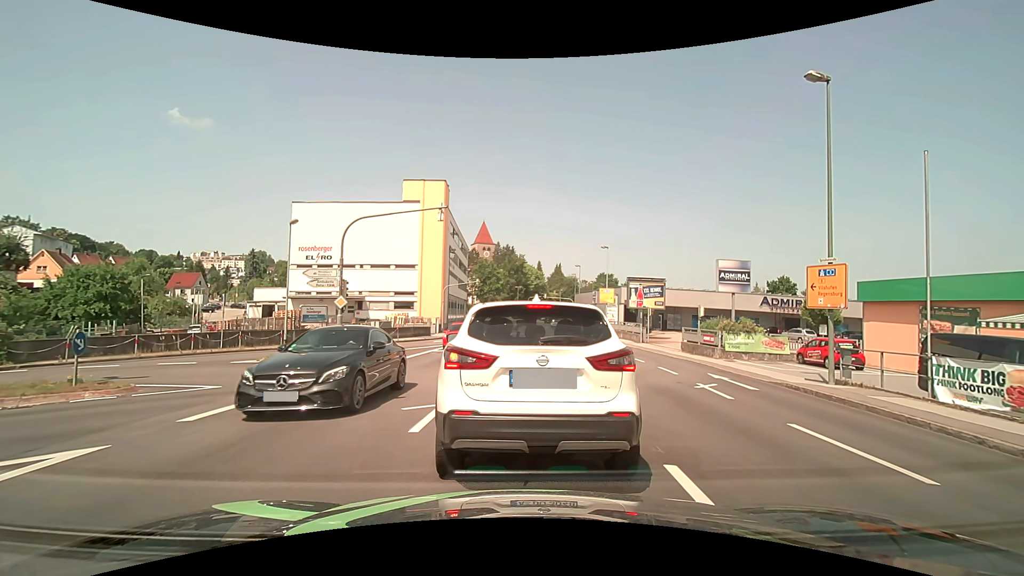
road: tertiary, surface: asphalt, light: Day
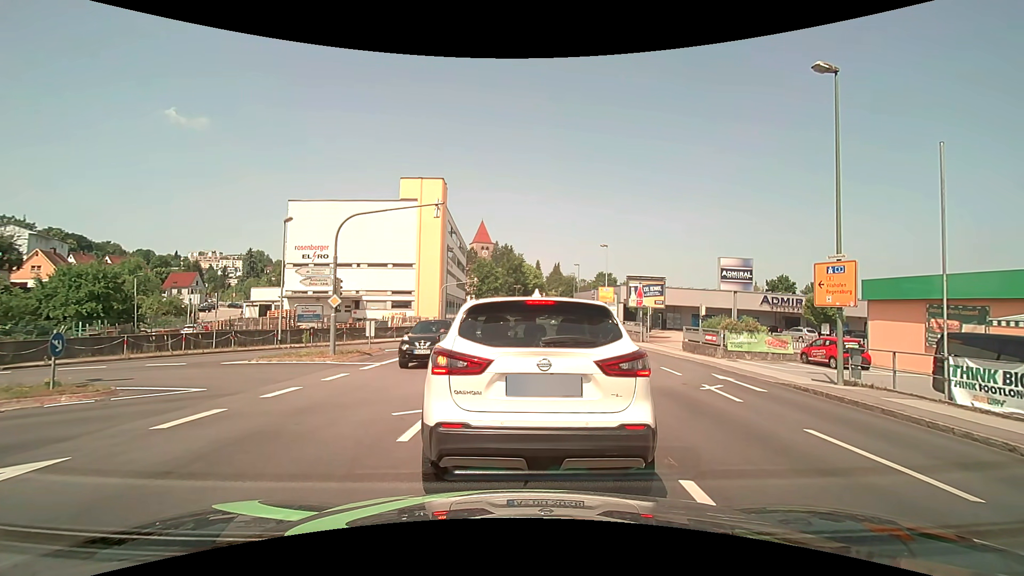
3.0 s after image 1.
(0.0, +0.6) m; 0°
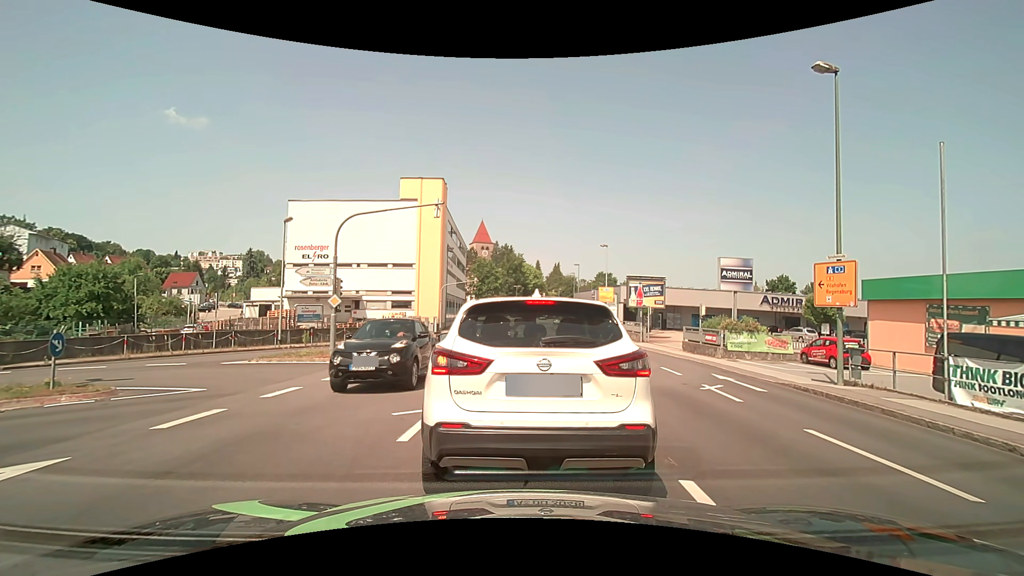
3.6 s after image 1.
(0.0, 0.0) m; 0°
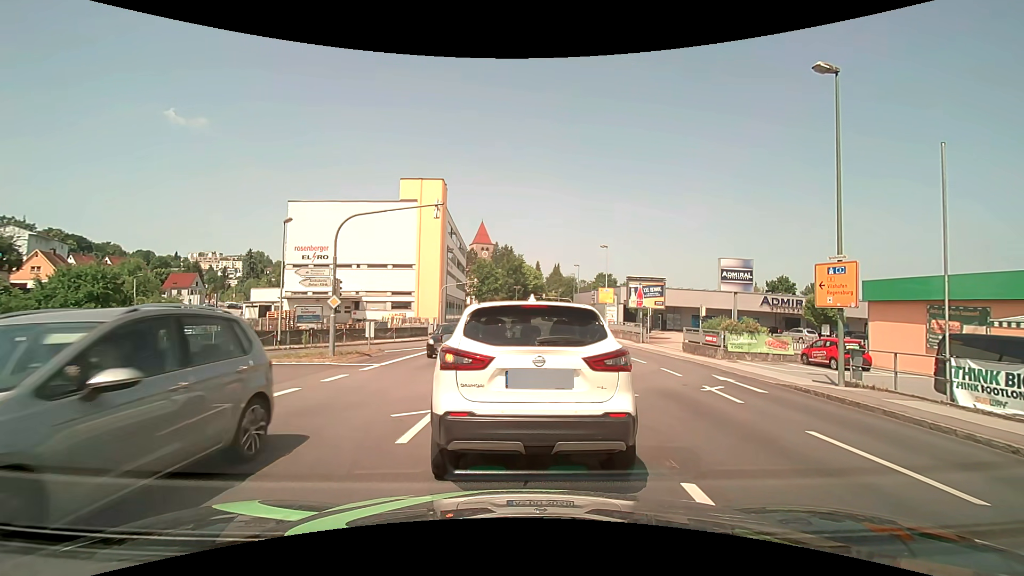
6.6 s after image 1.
(0.0, 0.0) m; 0°
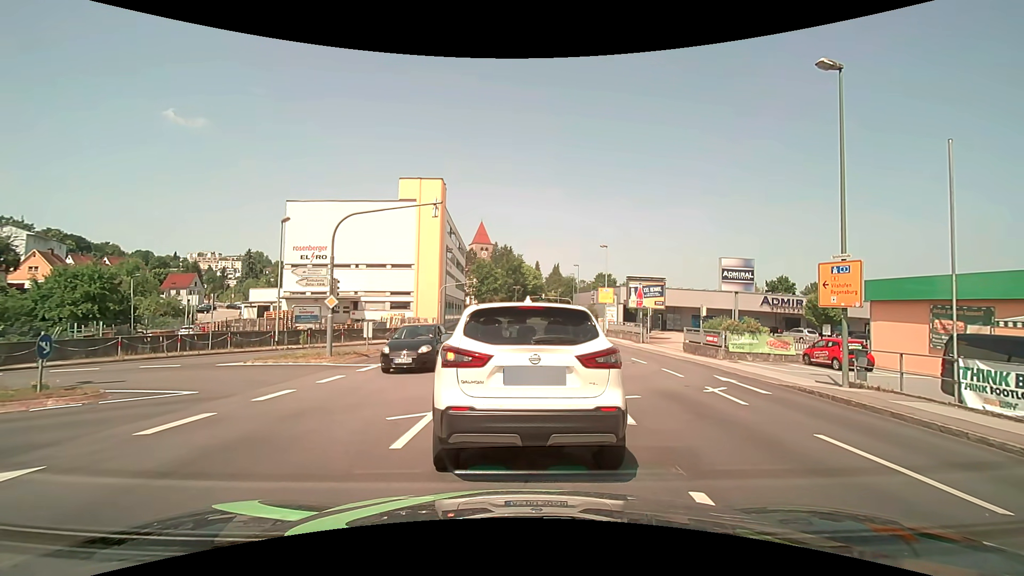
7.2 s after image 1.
(0.0, +0.2) m; 0°
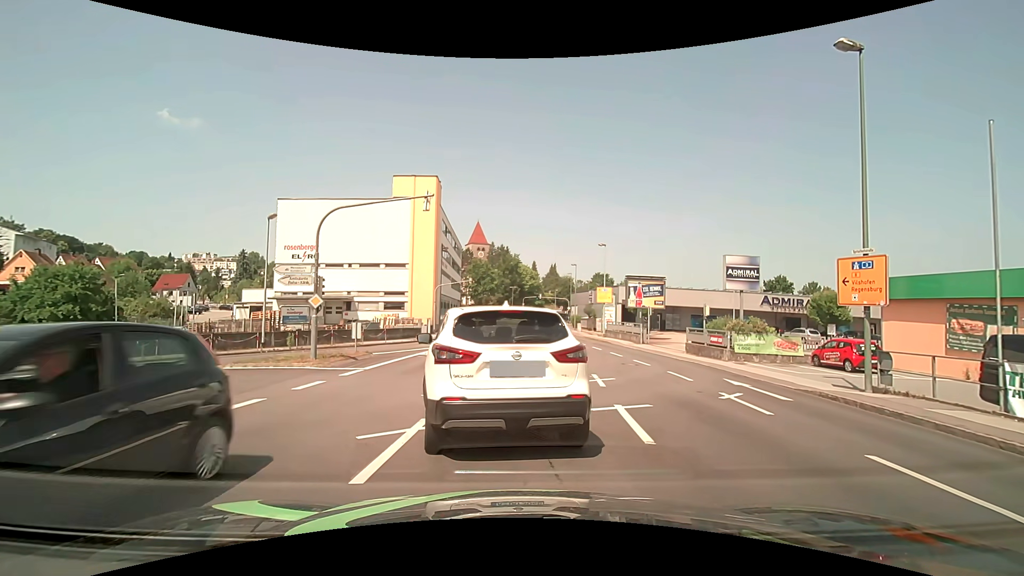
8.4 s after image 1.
(0.0, +1.3) m; +1°
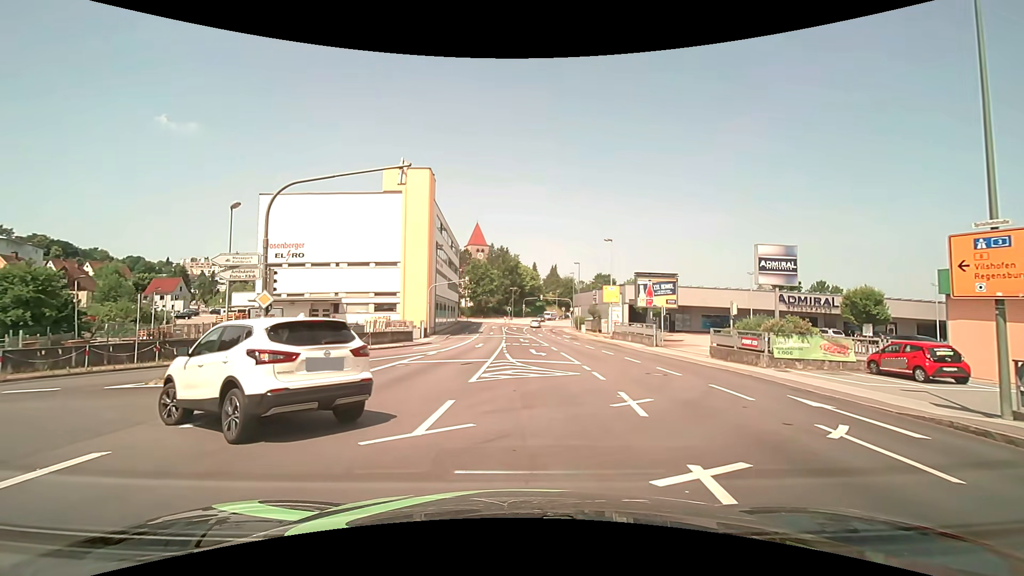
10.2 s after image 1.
(0.0, +4.2) m; -1°
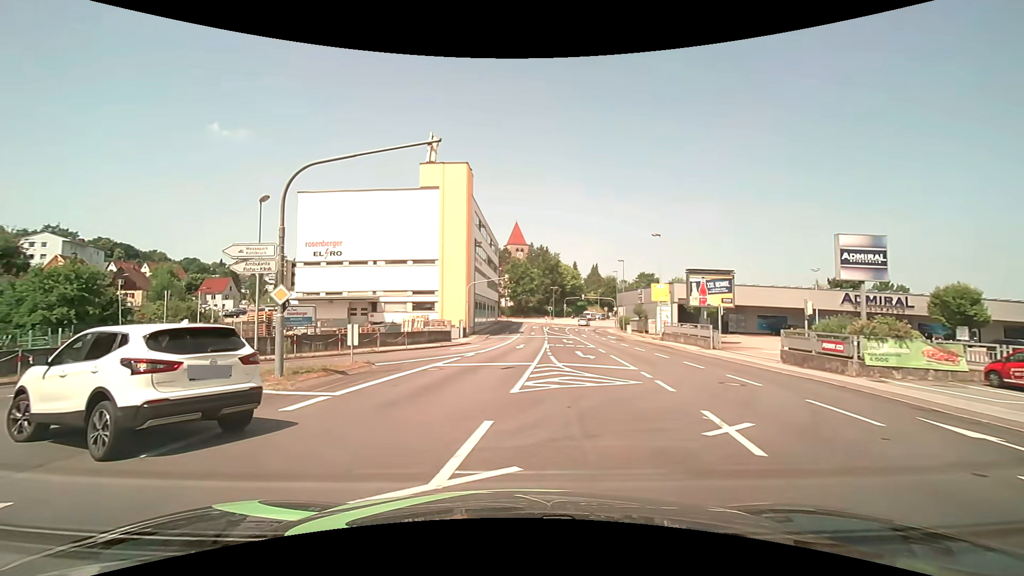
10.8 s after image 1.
(-0.1, +2.3) m; -4°
(-4, +9) (-14, +10) (-22, +6) (-29, -1) (-35, -10) (-40, -18) (-46, -26) (-52, -35) (-57, -43) (-63, -51) m
